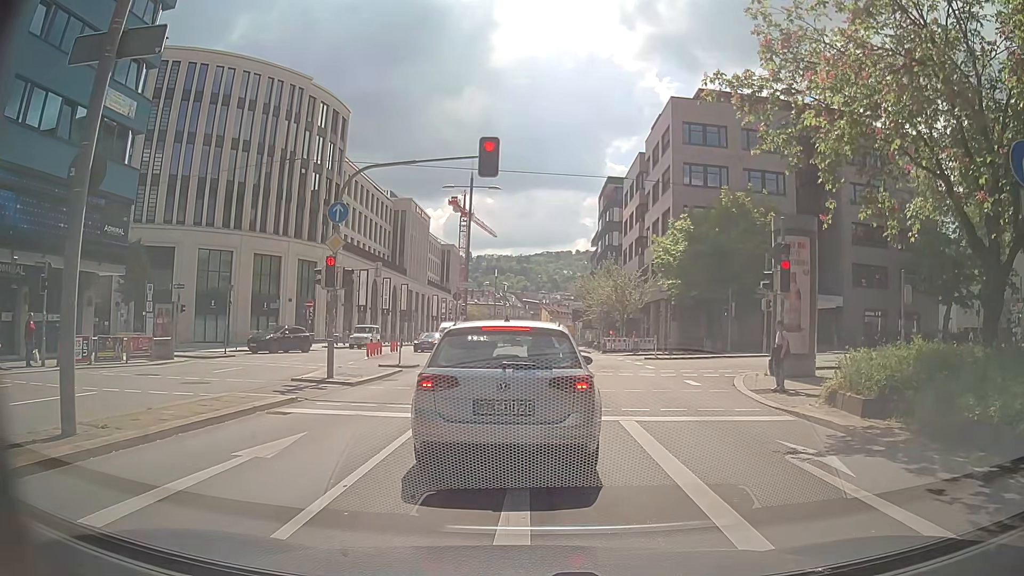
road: primary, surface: asphalt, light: Day
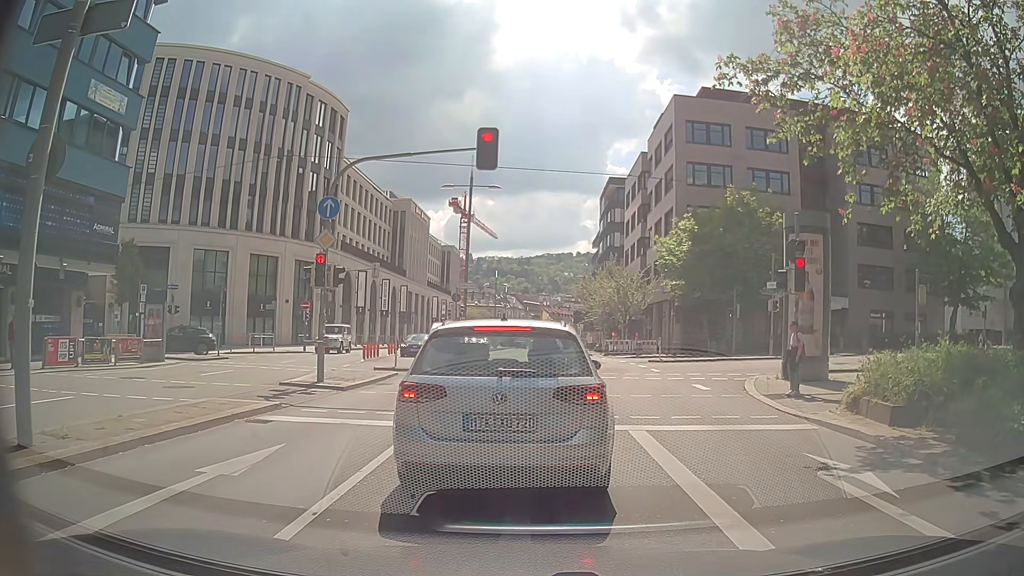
(0.0, +0.8) m; 0°
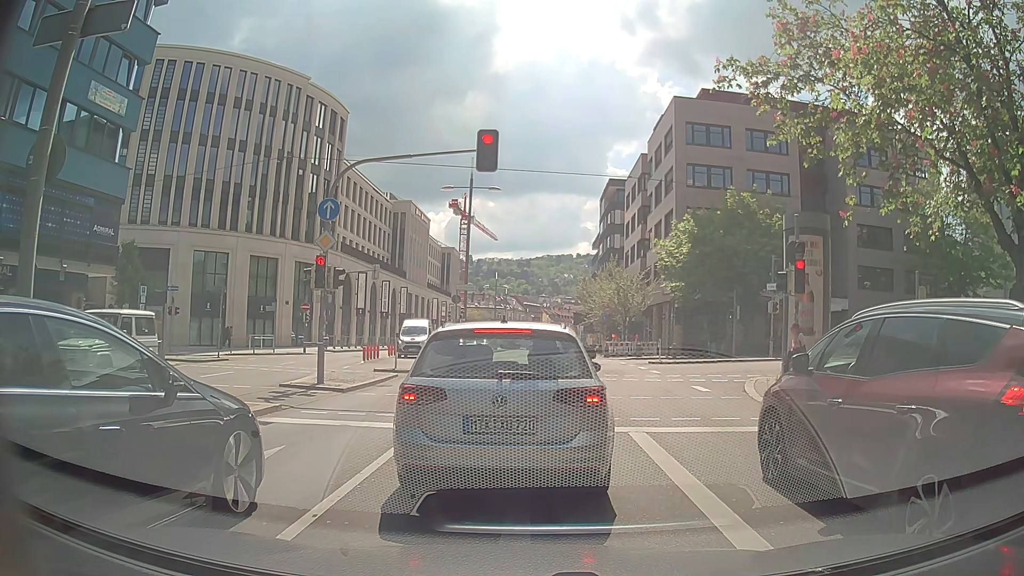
(0.0, +0.1) m; 0°
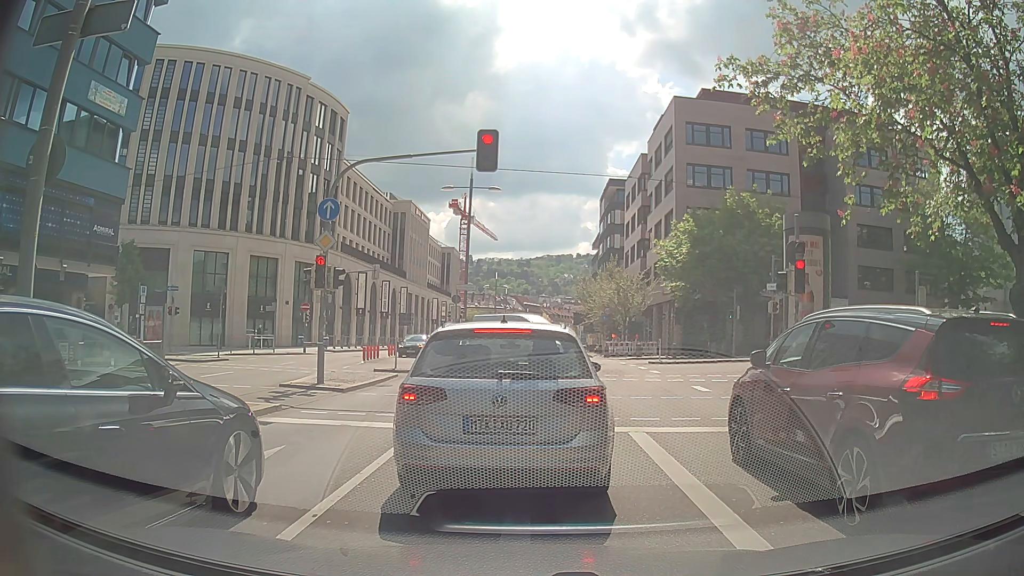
(0.0, 0.0) m; 0°
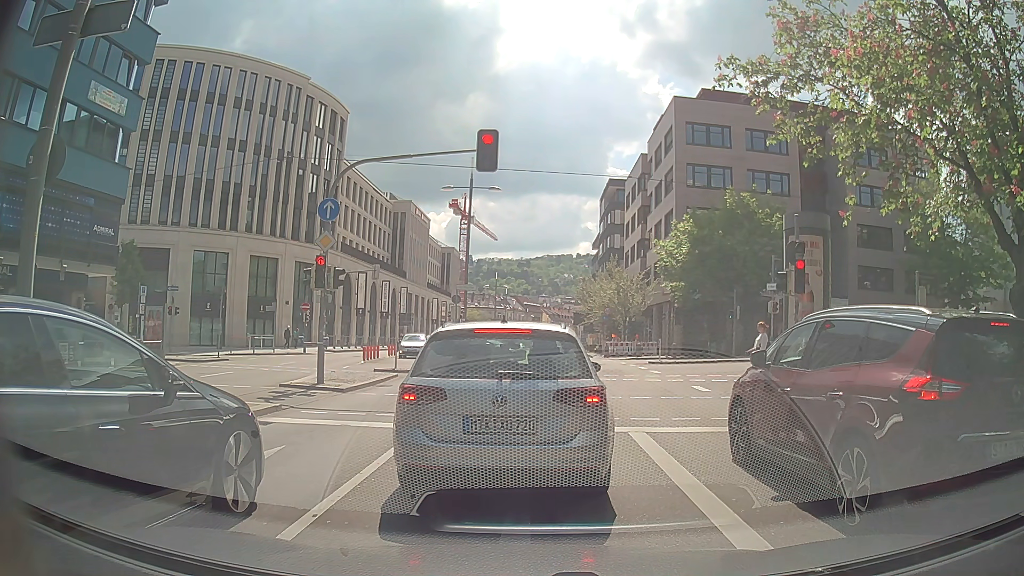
(0.0, 0.0) m; 0°
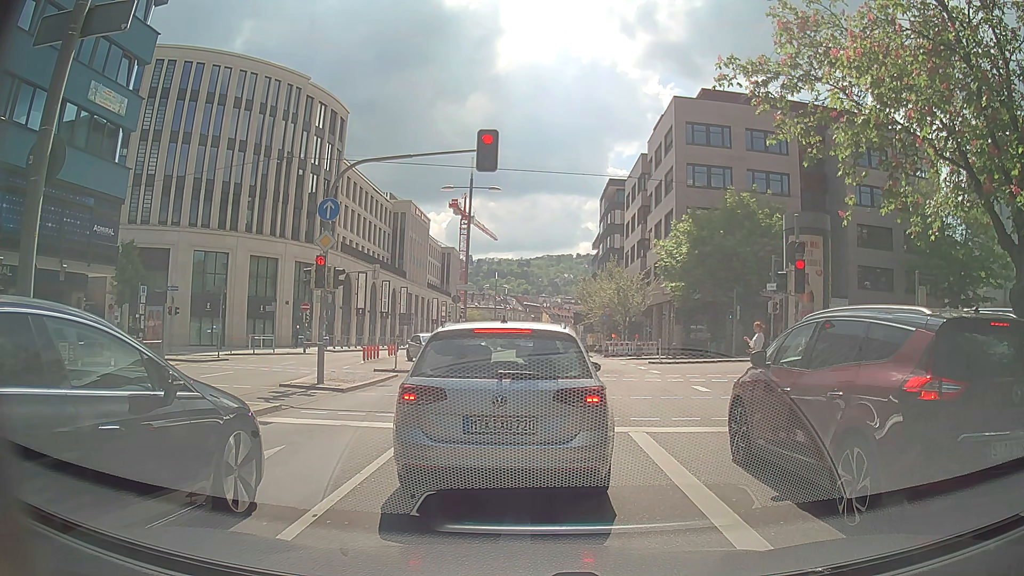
(0.0, 0.0) m; 0°
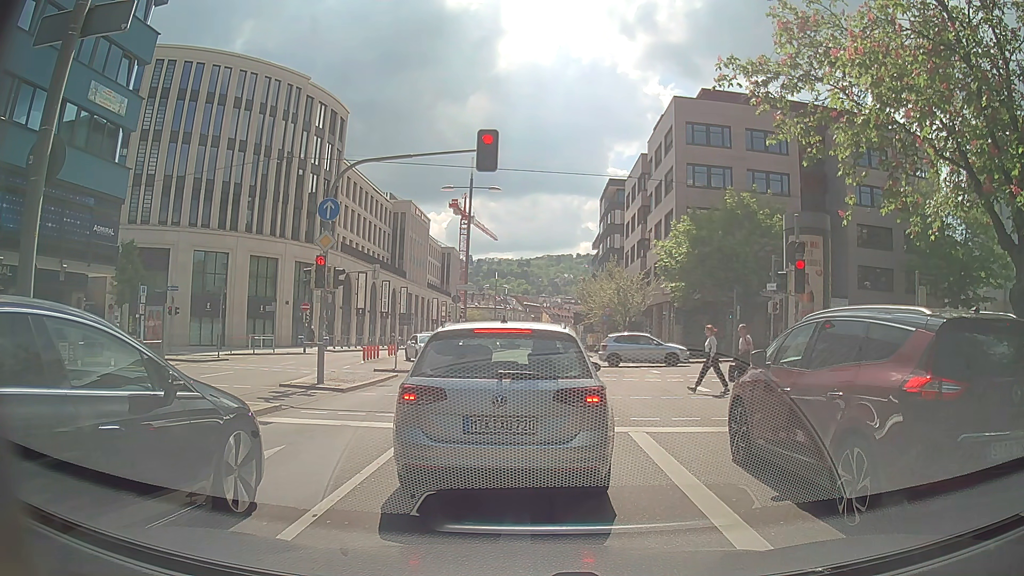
(0.0, 0.0) m; 0°
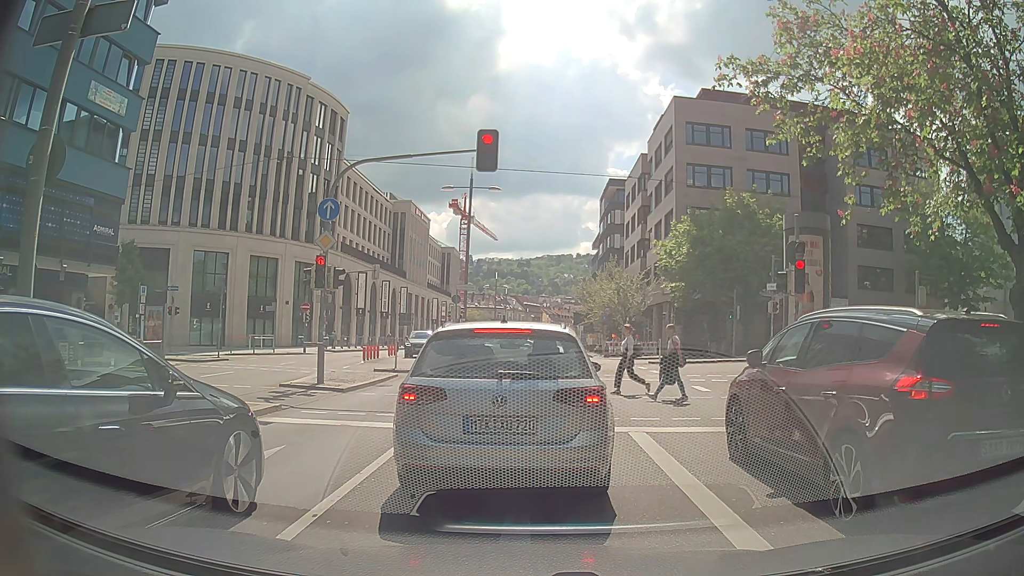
(0.0, 0.0) m; 0°
(0, +10) (0, +20) (0, +30) (0, +40) (0, +50) (0, +60) (0, +70) (0, +80) (0, +90) (0, +100) m
